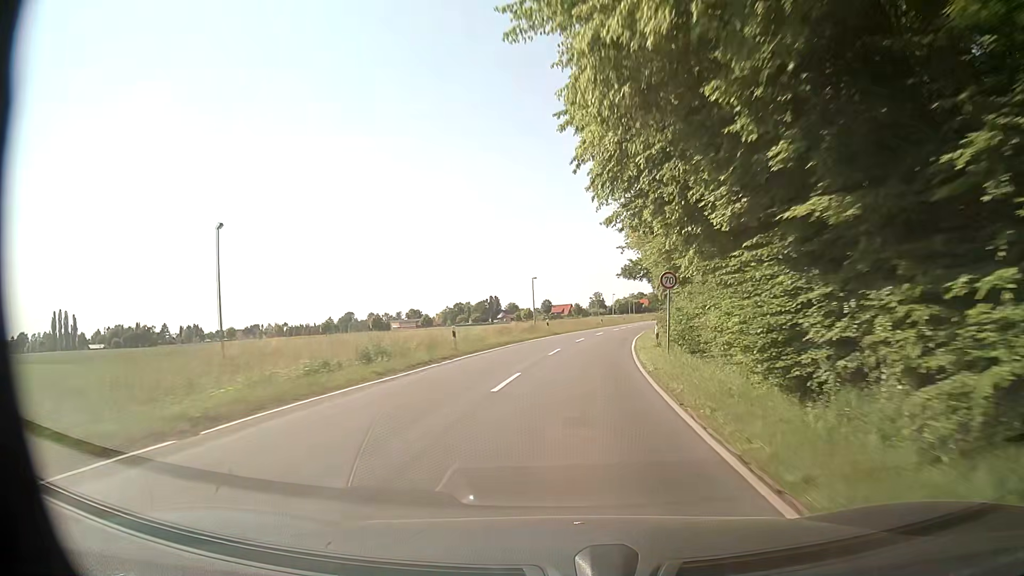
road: secondary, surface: asphalt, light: Day
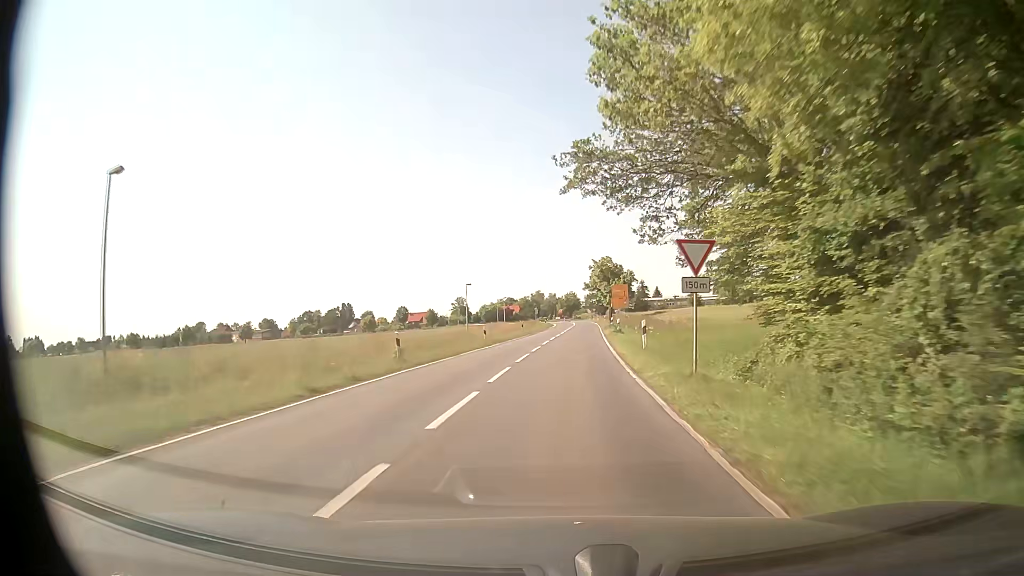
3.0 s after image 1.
(+6.0, +57.8) m; +11°
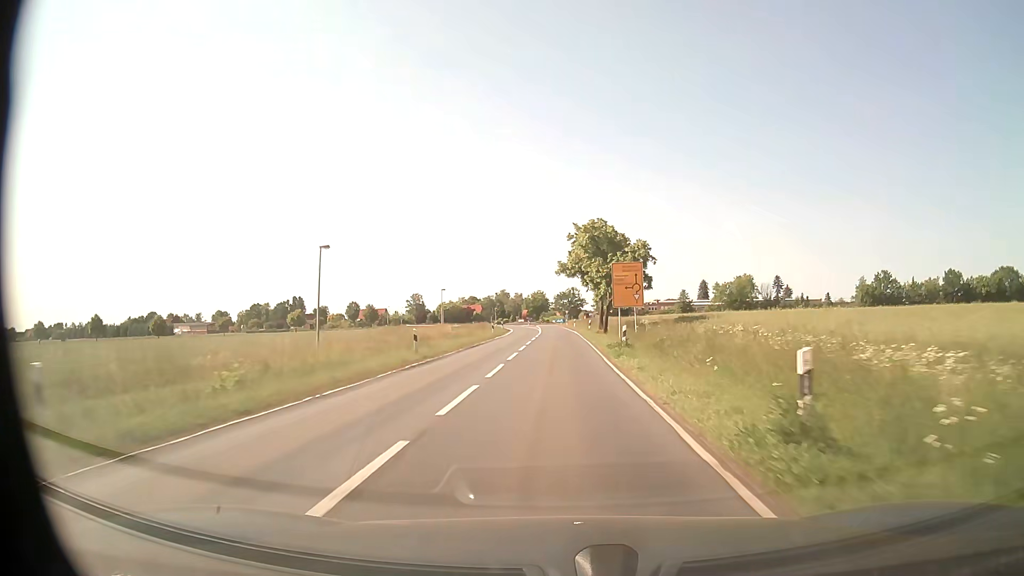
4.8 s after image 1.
(+1.1, +35.0) m; +3°
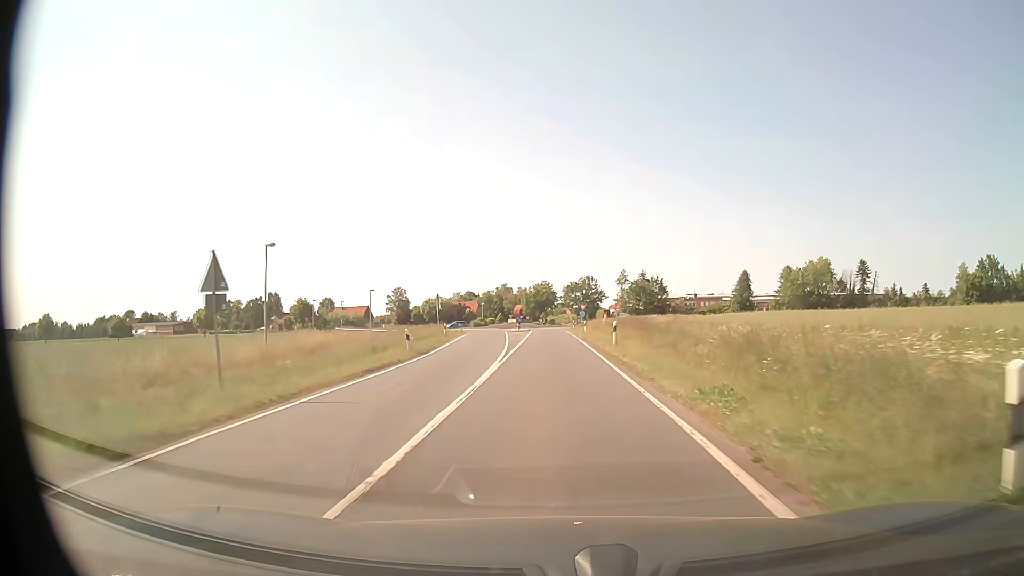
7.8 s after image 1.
(0.0, +52.2) m; -1°
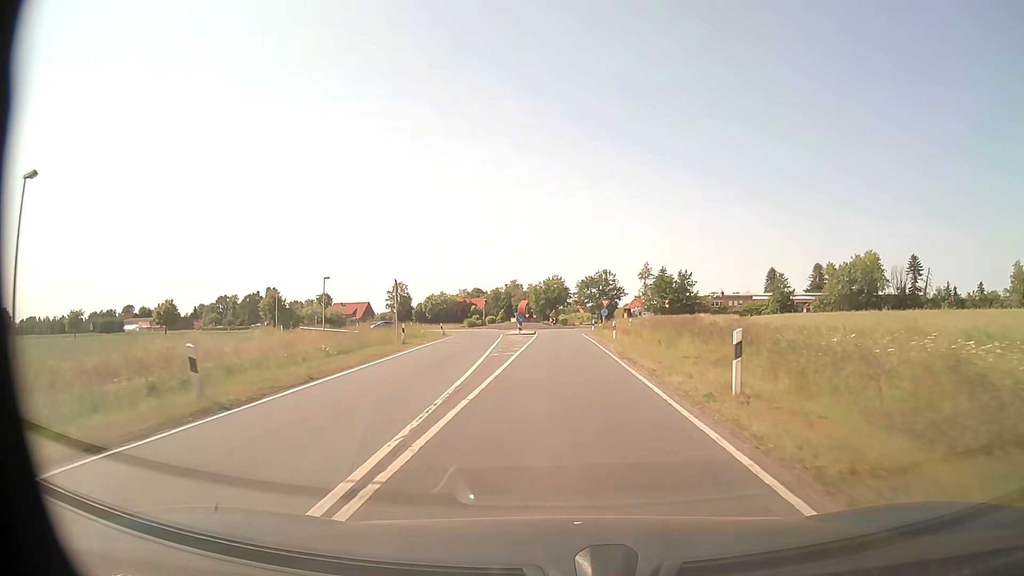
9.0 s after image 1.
(-0.1, +18.0) m; -1°
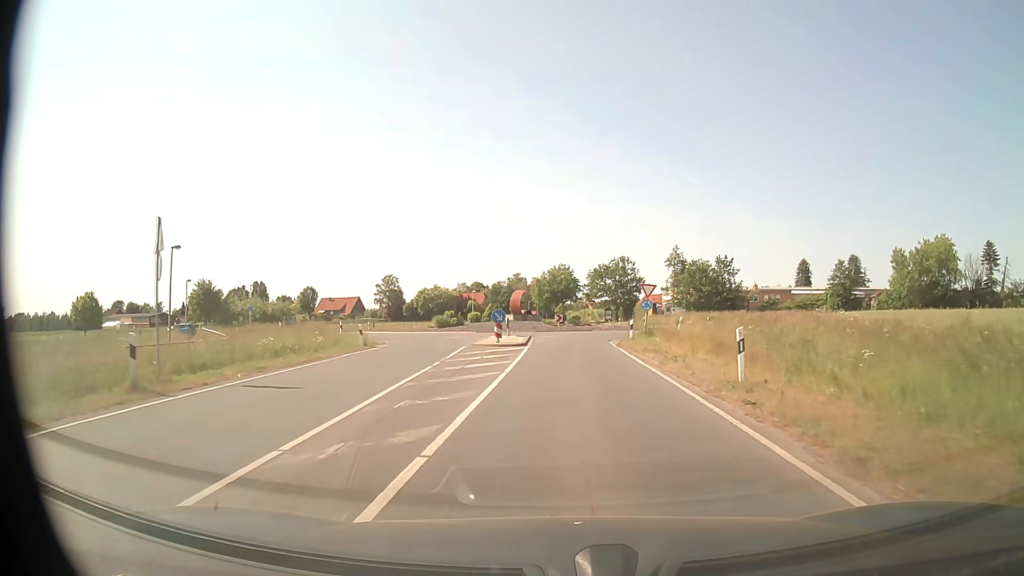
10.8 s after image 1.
(-0.2, +24.0) m; -1°
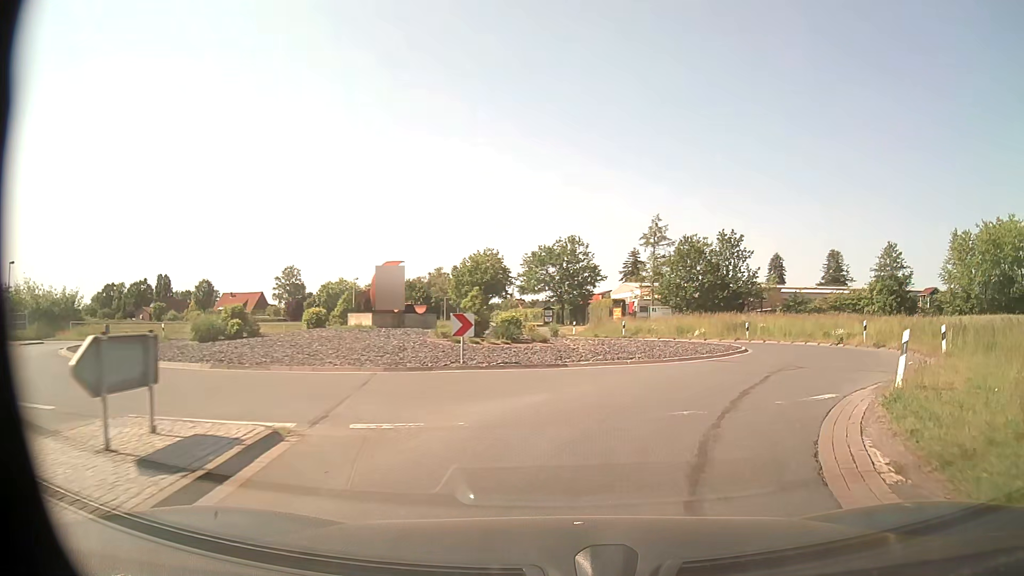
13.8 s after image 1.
(+0.4, +31.7) m; +5°
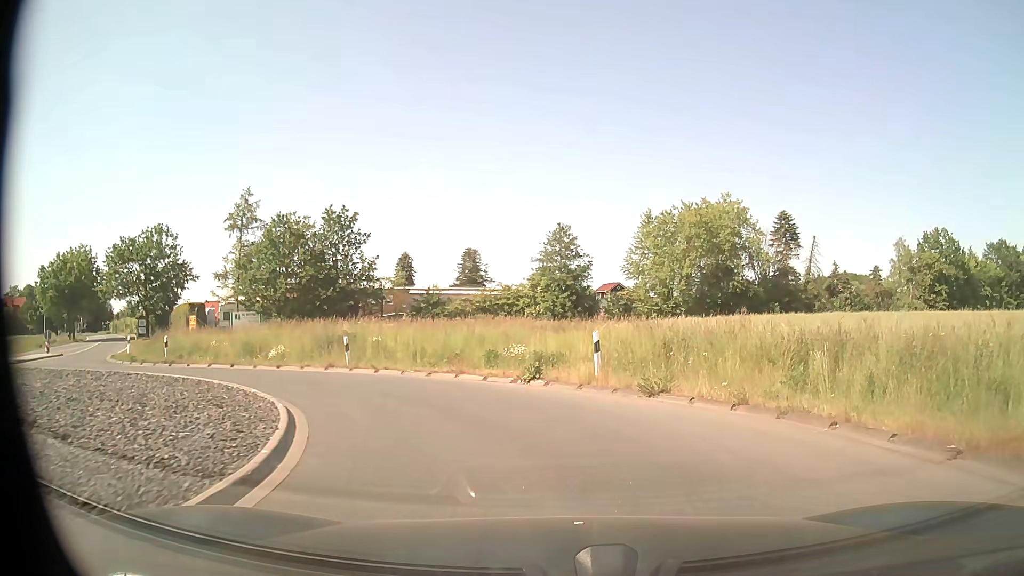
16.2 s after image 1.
(+4.9, +16.4) m; +33°
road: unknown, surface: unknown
(-1, +10) (-6, +18) (-15, +22) (-24, +19) (-31, +12) (-34, +2) (-39, -6) (-46, -13) (-54, -20) (-61, -26) m
